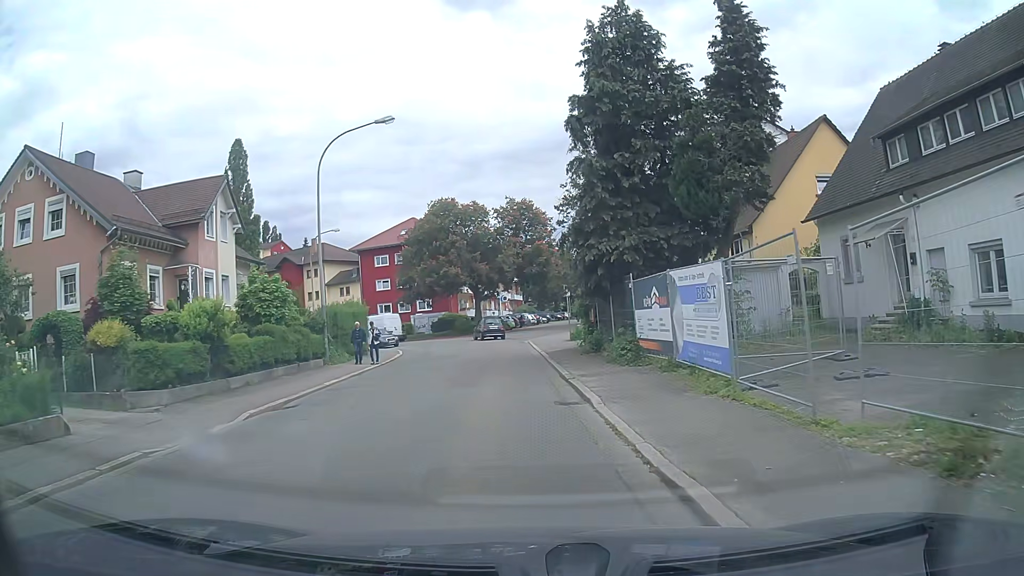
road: tertiary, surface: asphalt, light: Day
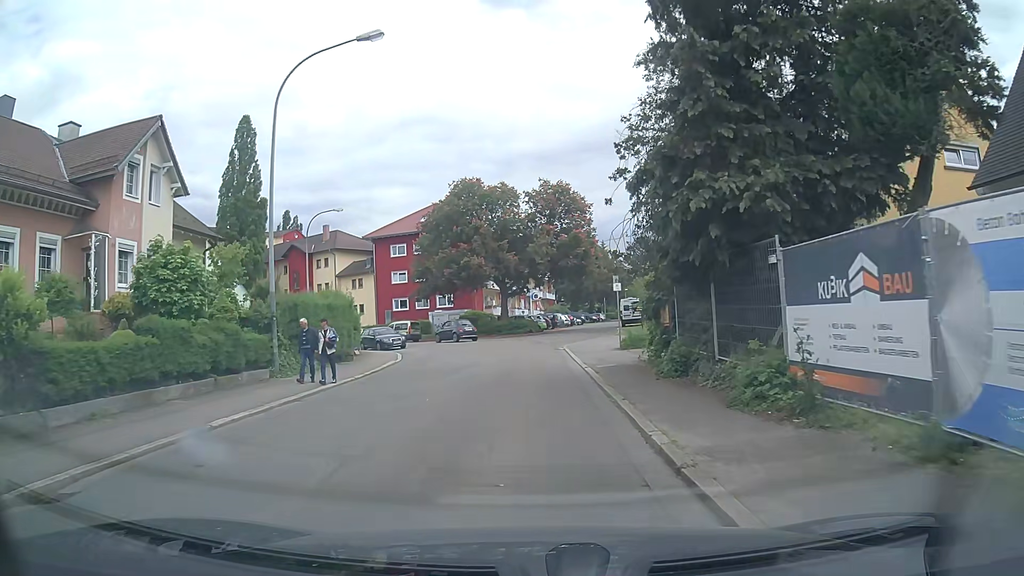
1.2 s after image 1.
(-0.1, +8.6) m; -1°
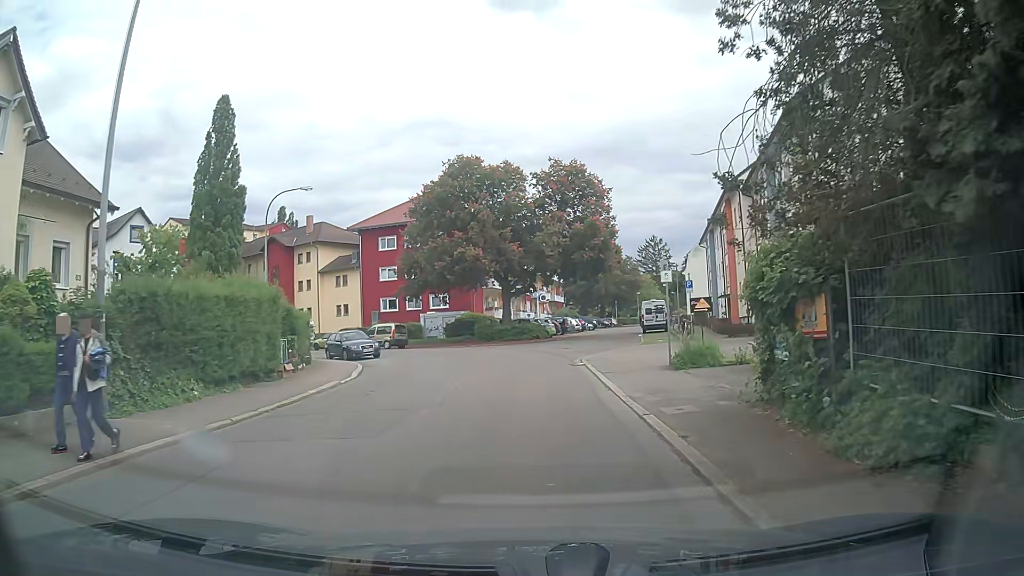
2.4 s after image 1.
(-0.1, +8.7) m; -2°
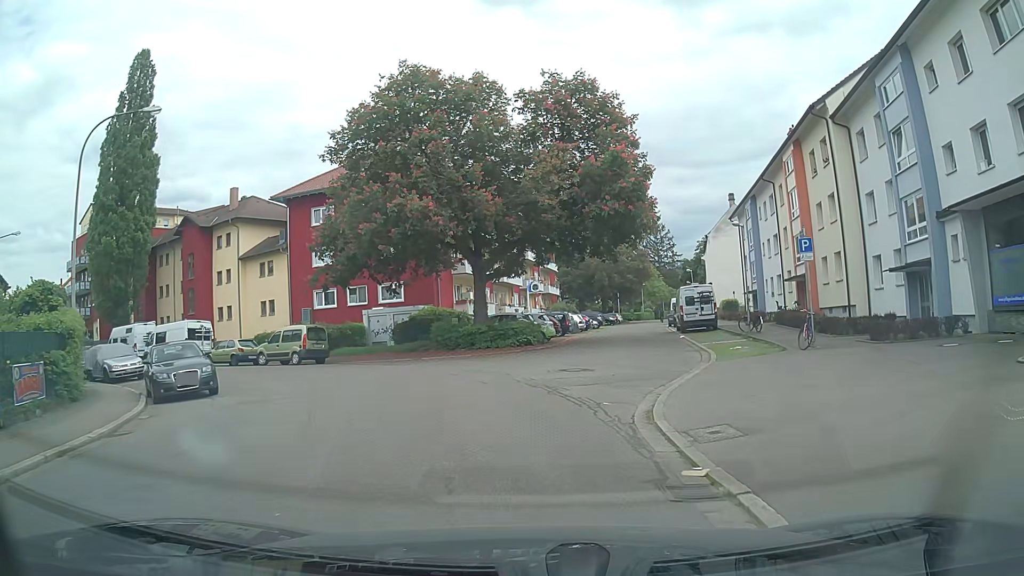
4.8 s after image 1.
(+0.3, +16.8) m; +2°
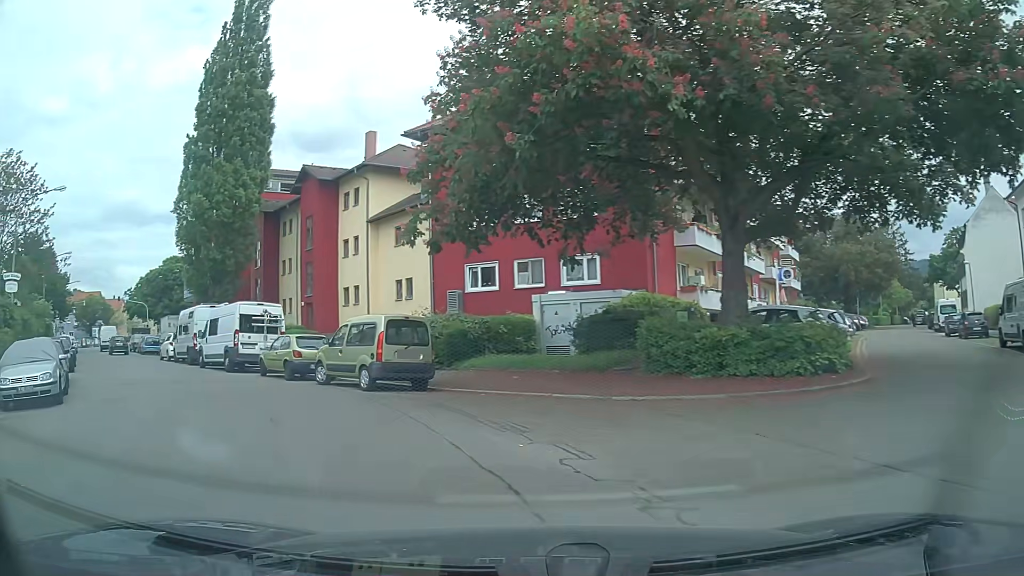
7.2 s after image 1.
(-1.5, +15.2) m; -19°
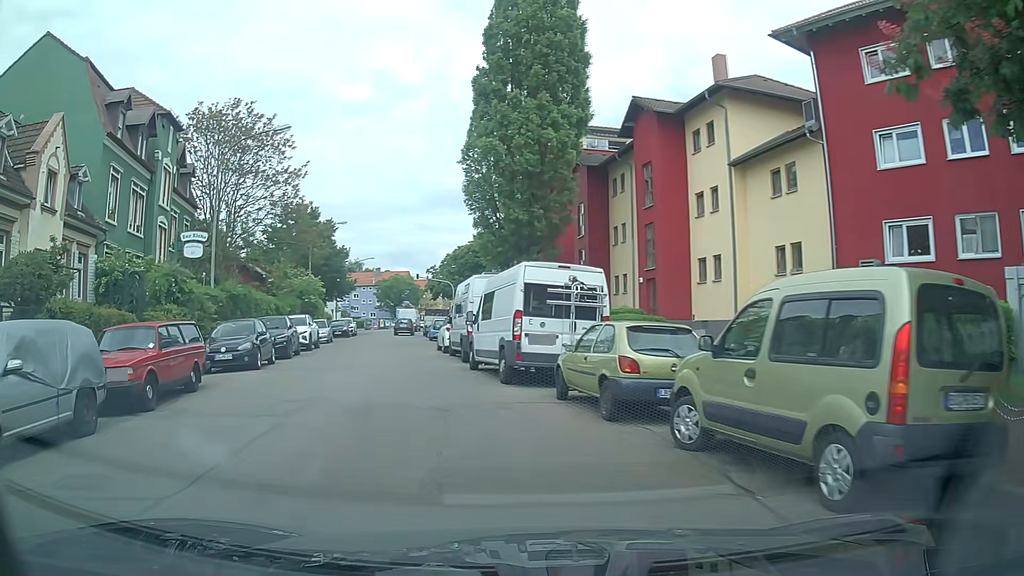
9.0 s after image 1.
(-2.7, +10.5) m; -28°
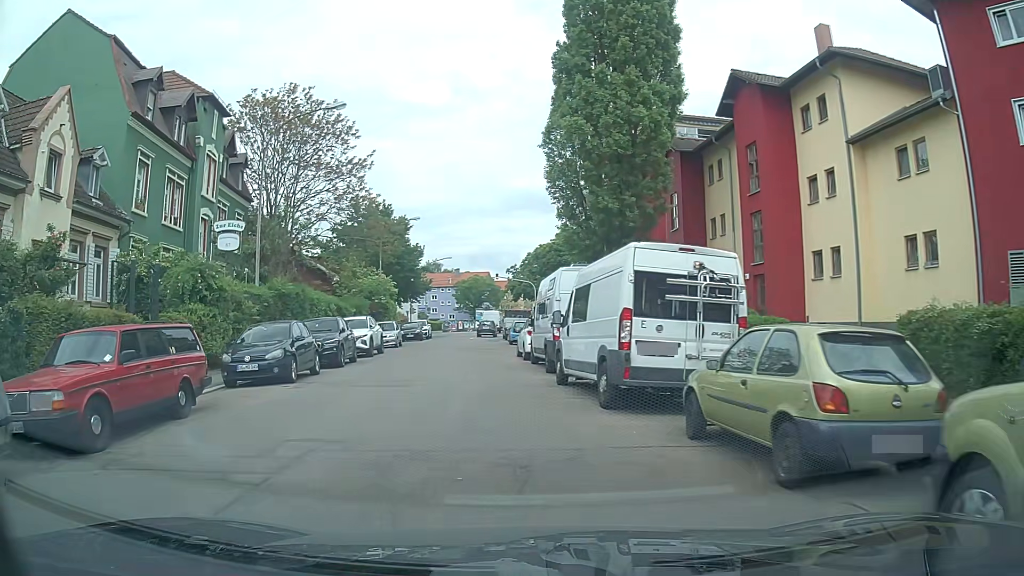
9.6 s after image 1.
(-0.2, +3.8) m; -7°
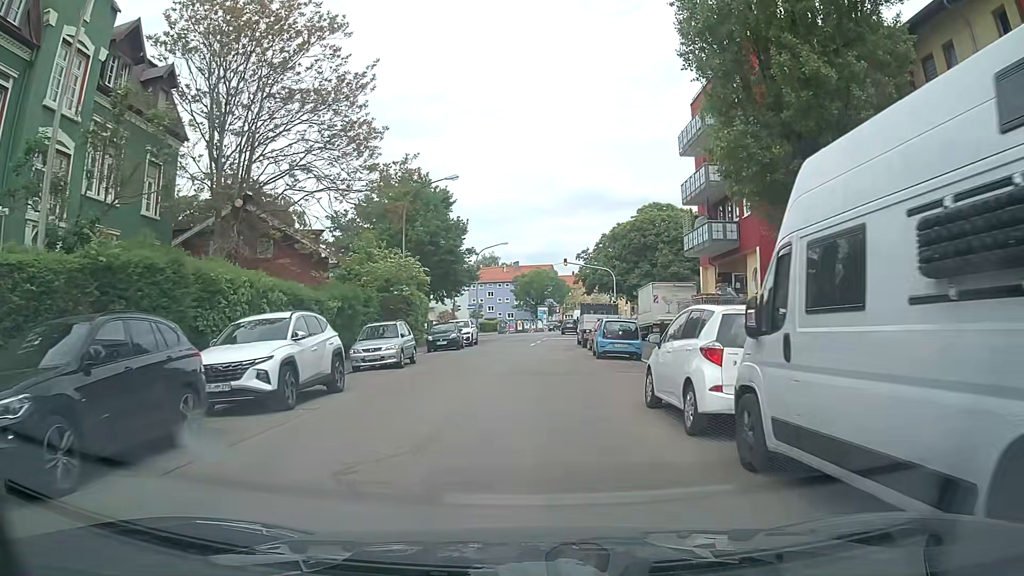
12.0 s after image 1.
(-1.3, +16.1) m; -5°
